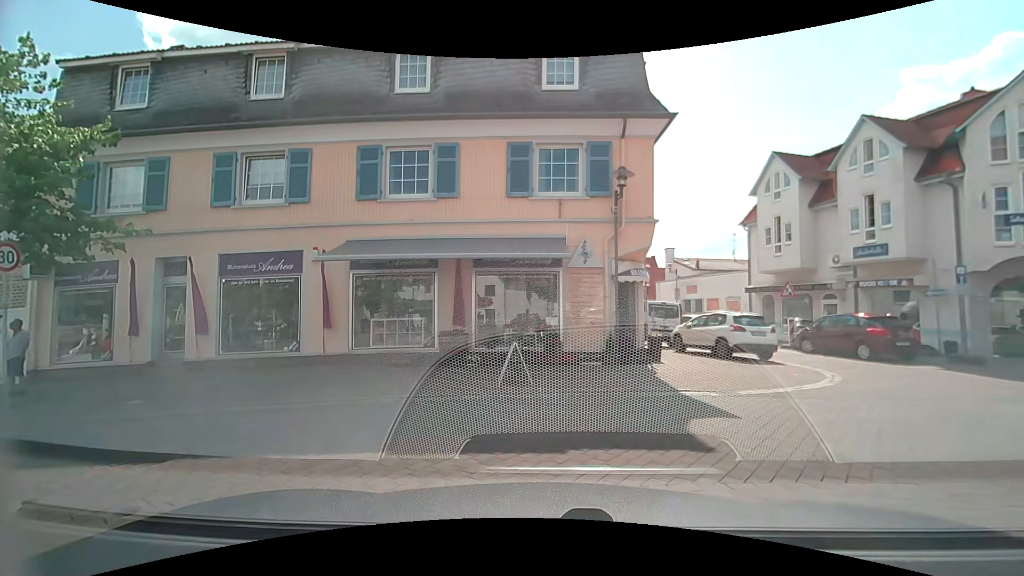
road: residential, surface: paving_stones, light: Day
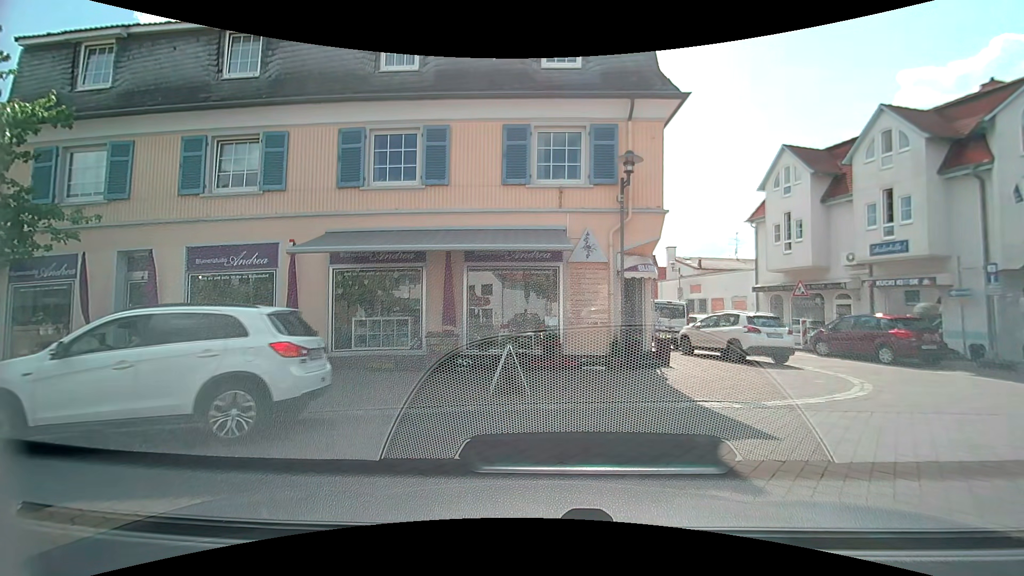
(0.0, +1.3) m; 0°
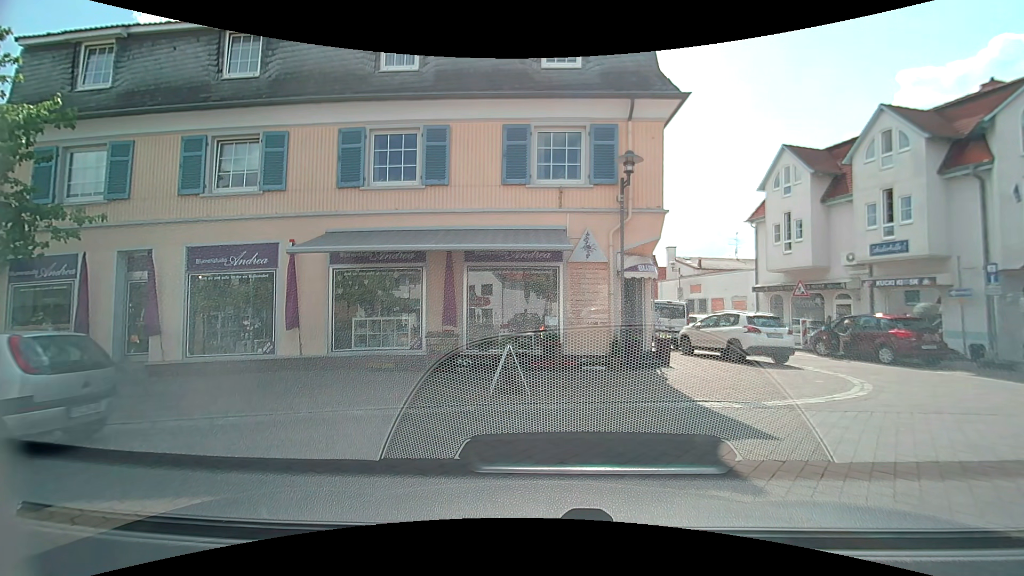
(0.0, 0.0) m; 0°
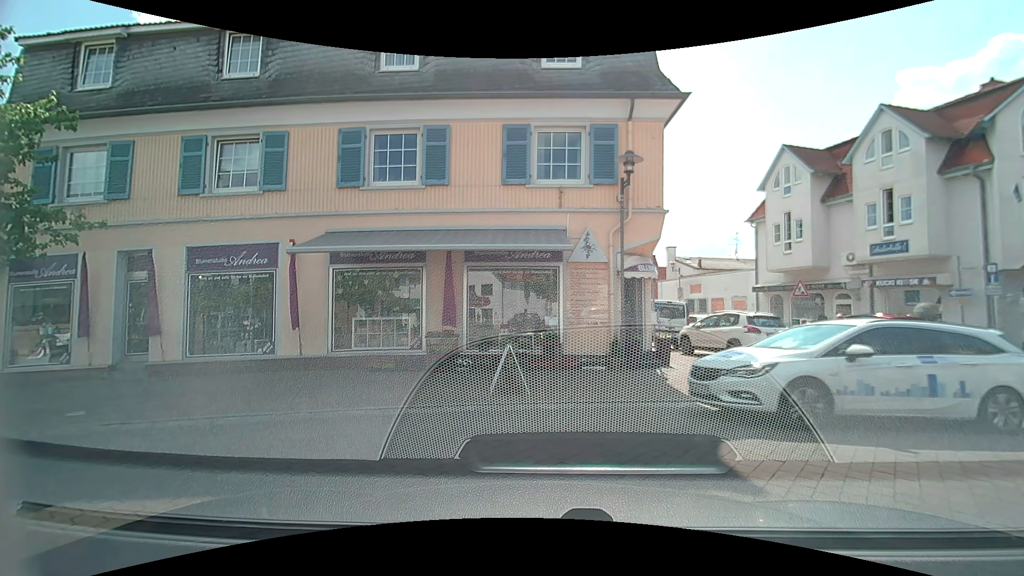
(0.0, 0.0) m; 0°
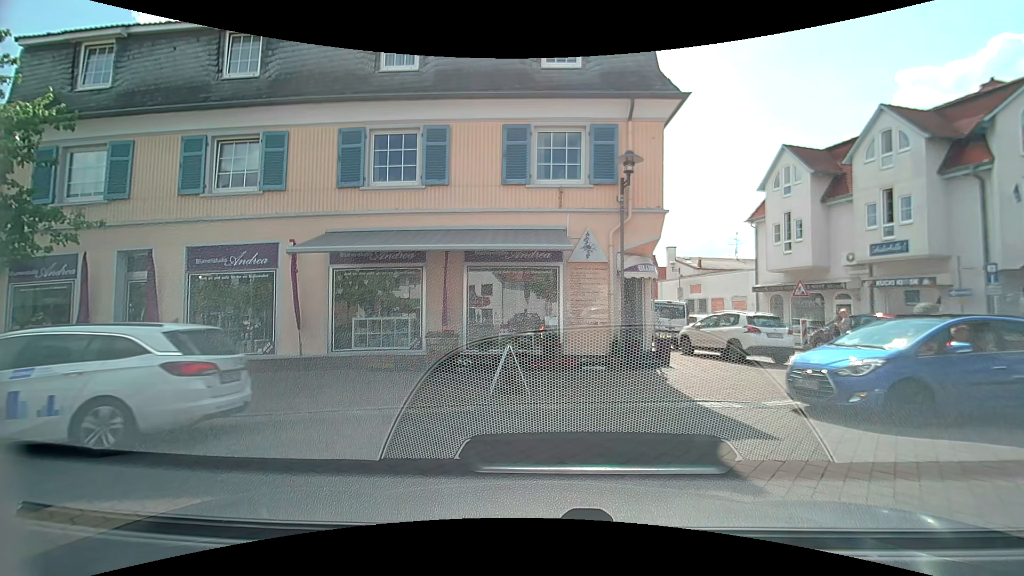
(0.0, 0.0) m; 0°
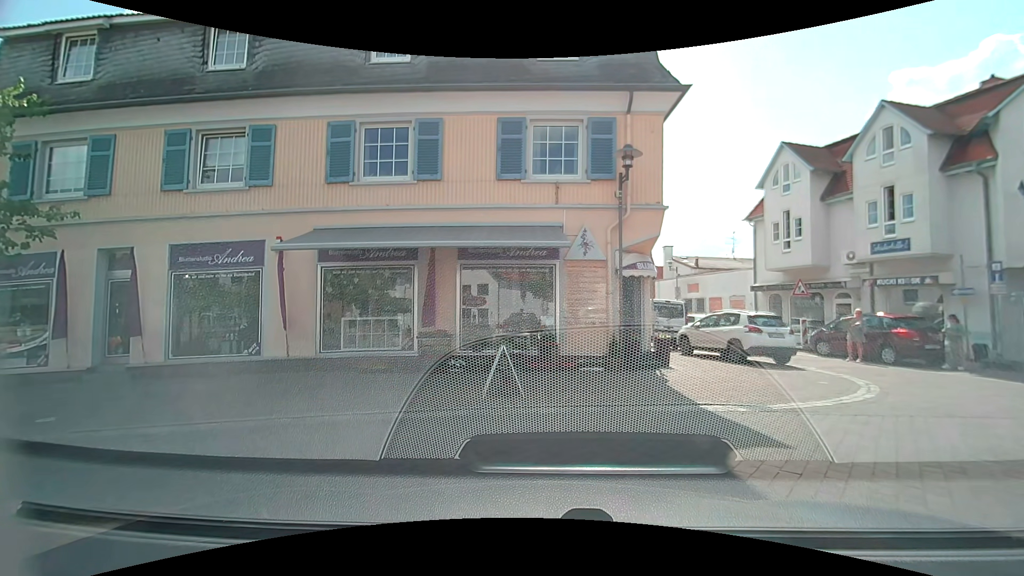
(0.0, +0.4) m; 0°
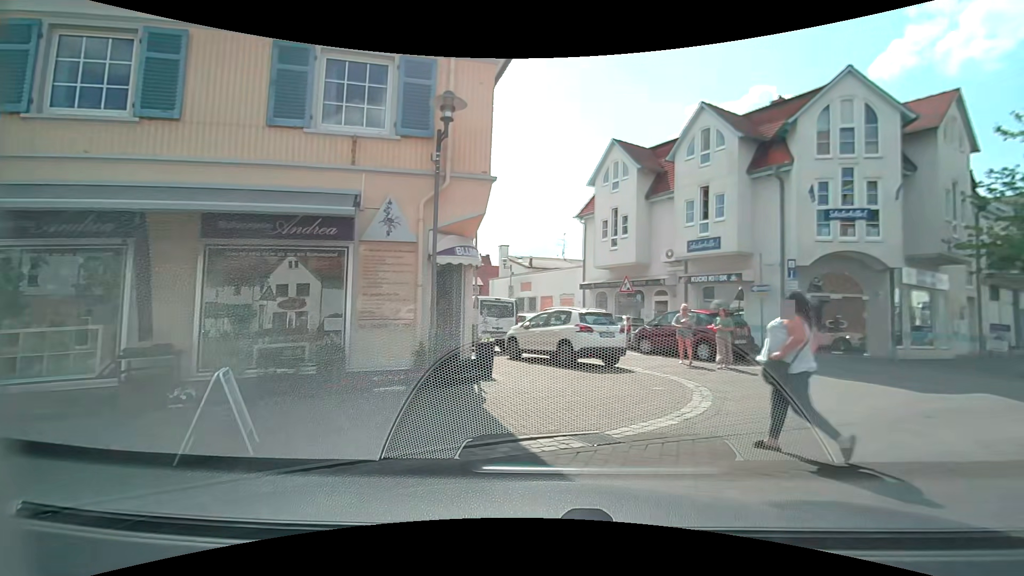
(+0.3, +3.0) m; +20°
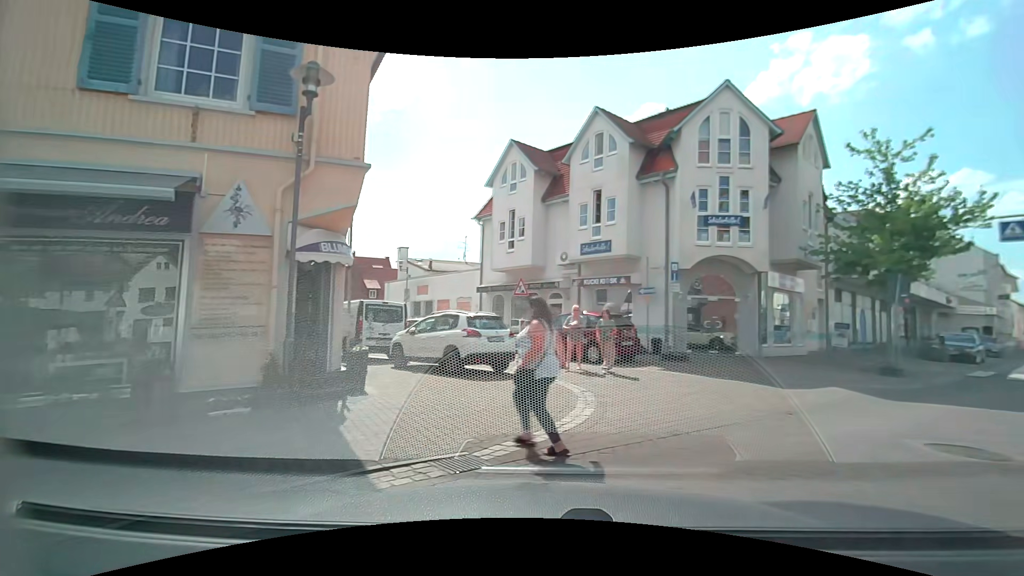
(+0.1, +0.9) m; +9°
